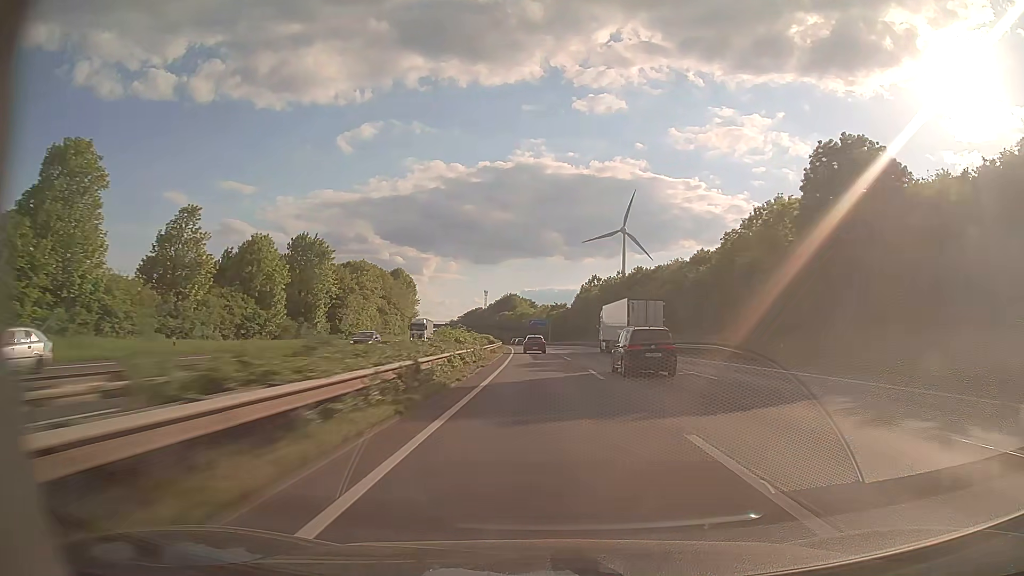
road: motorway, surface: asphalt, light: Day
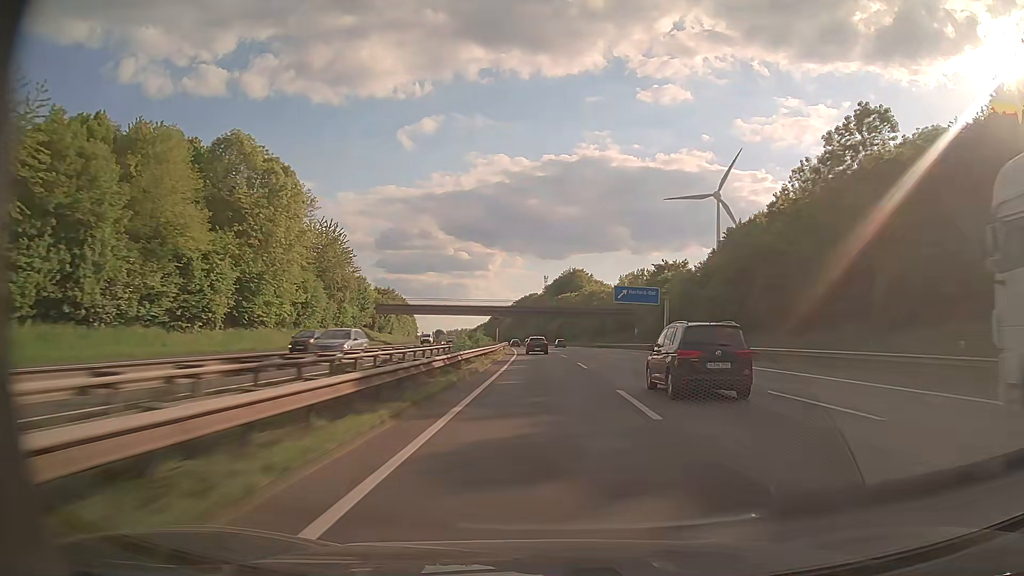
(-5.5, +117.3) m; -6°
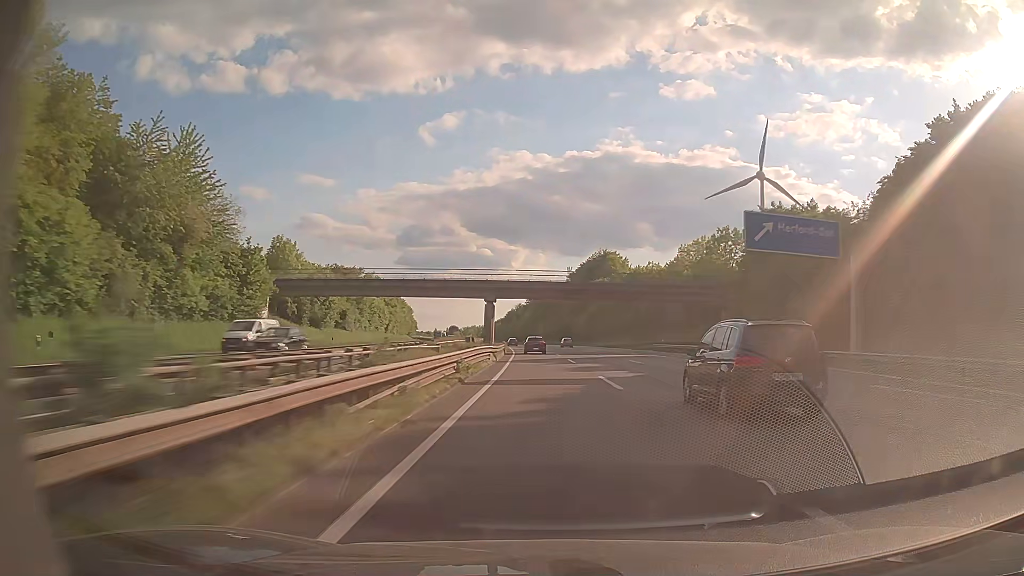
(-0.9, +47.1) m; -2°
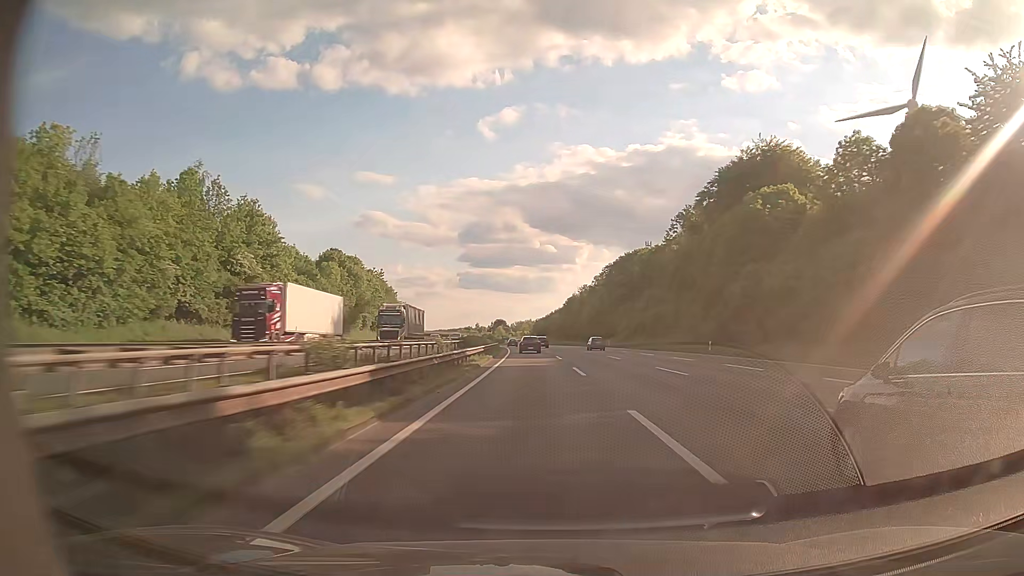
(-5.3, +118.8) m; -5°
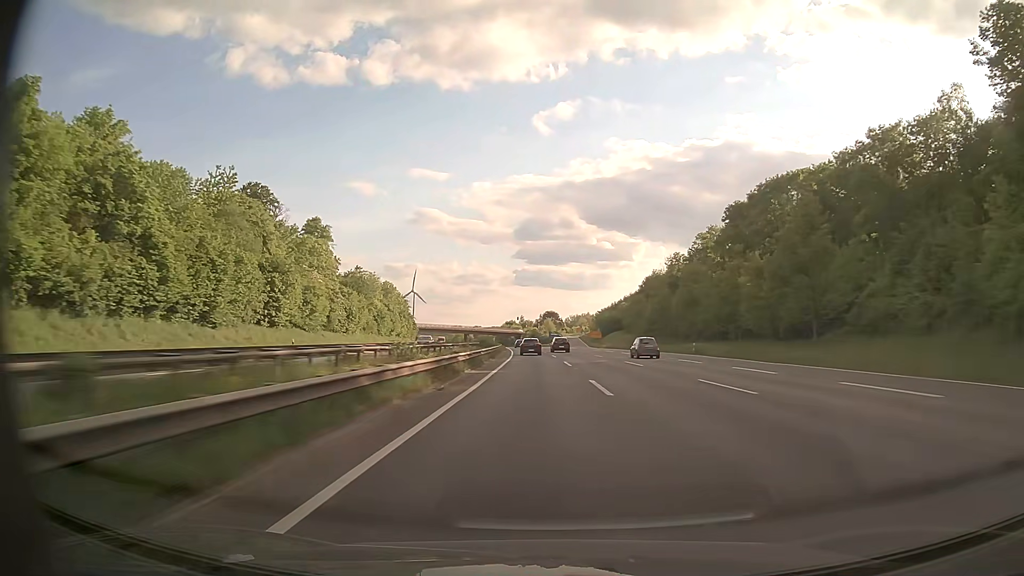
(-4.1, +96.2) m; -5°
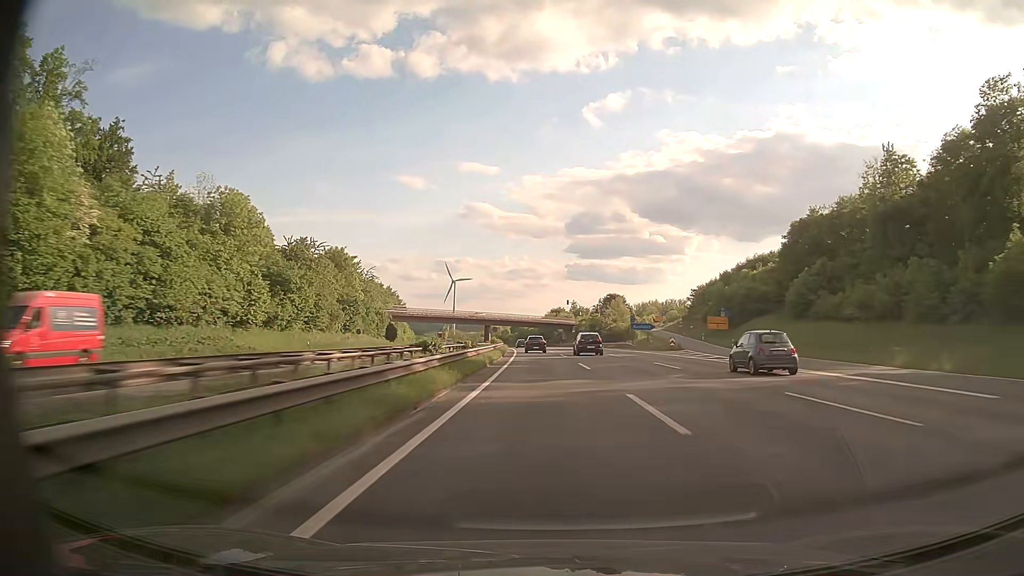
(-3.9, +96.6) m; -4°
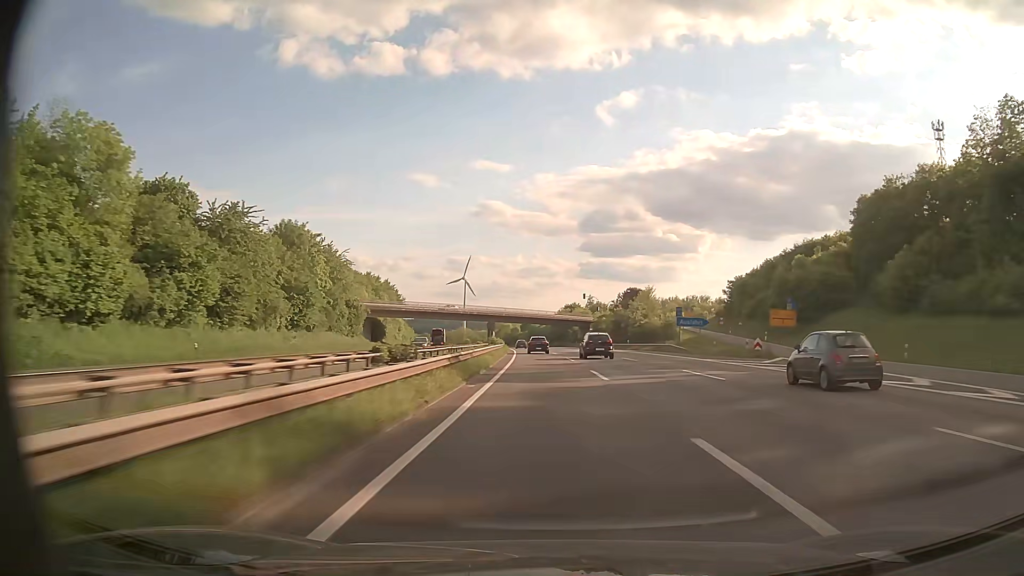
(-0.2, +24.1) m; -1°
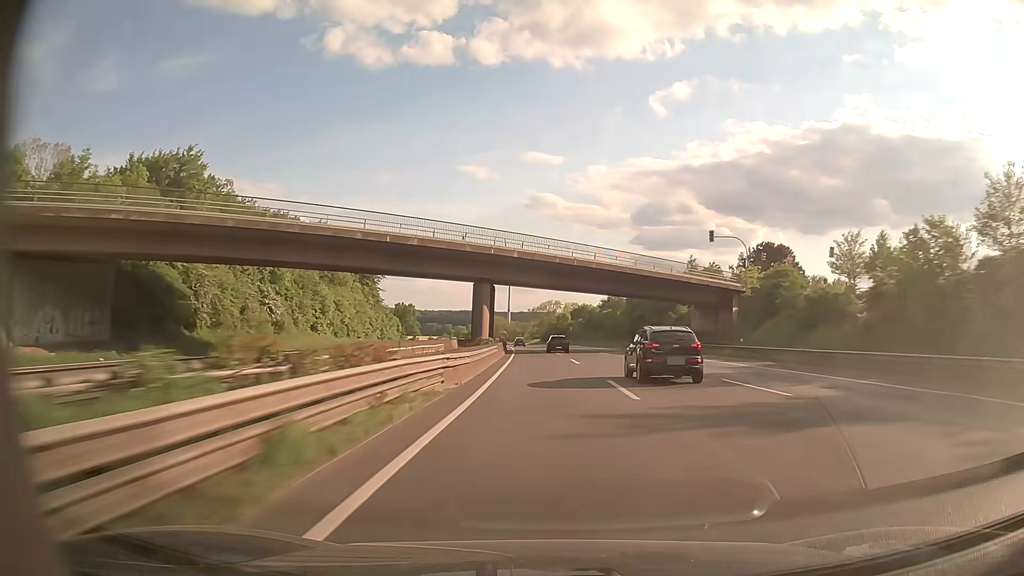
(-3.4, +95.8) m; -4°
(0, +10) (0, +20) (0, +30) (-1, +40) (-1, +50) (-1, +60) (-2, +70) (-2, +80) (-3, +90) (-4, +100) m
